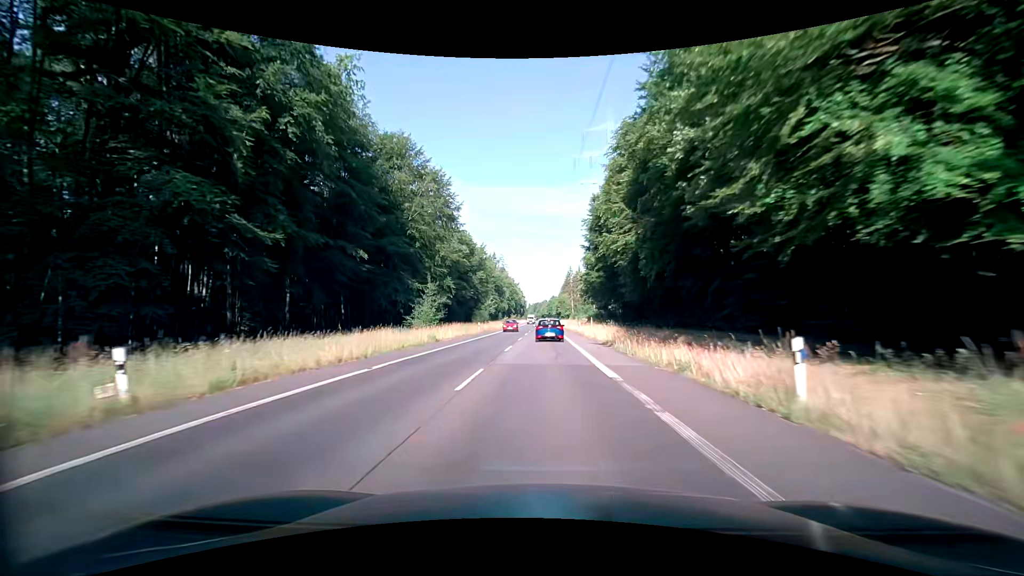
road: secondary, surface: asphalt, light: Day
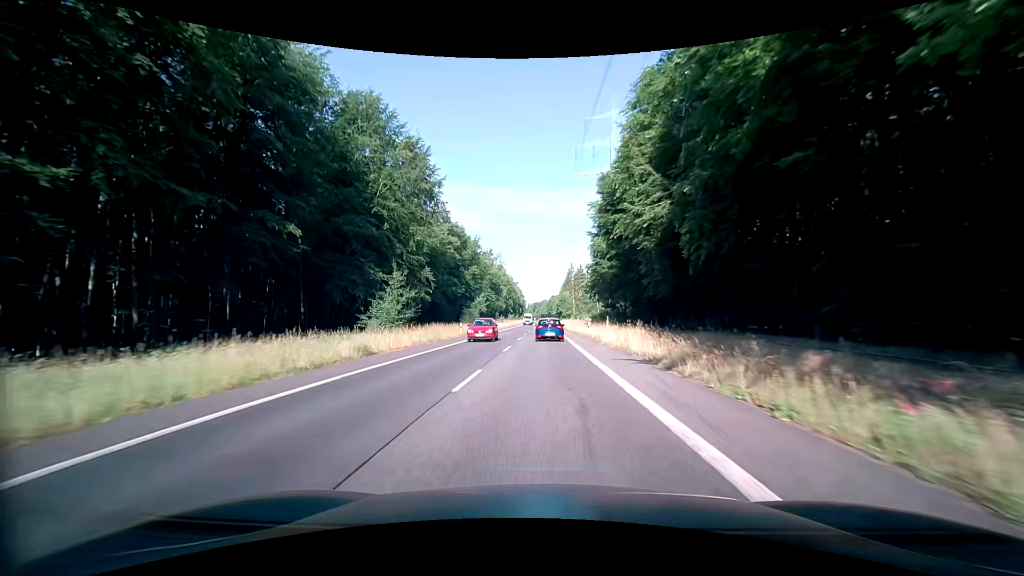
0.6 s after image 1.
(0.0, +12.6) m; 0°
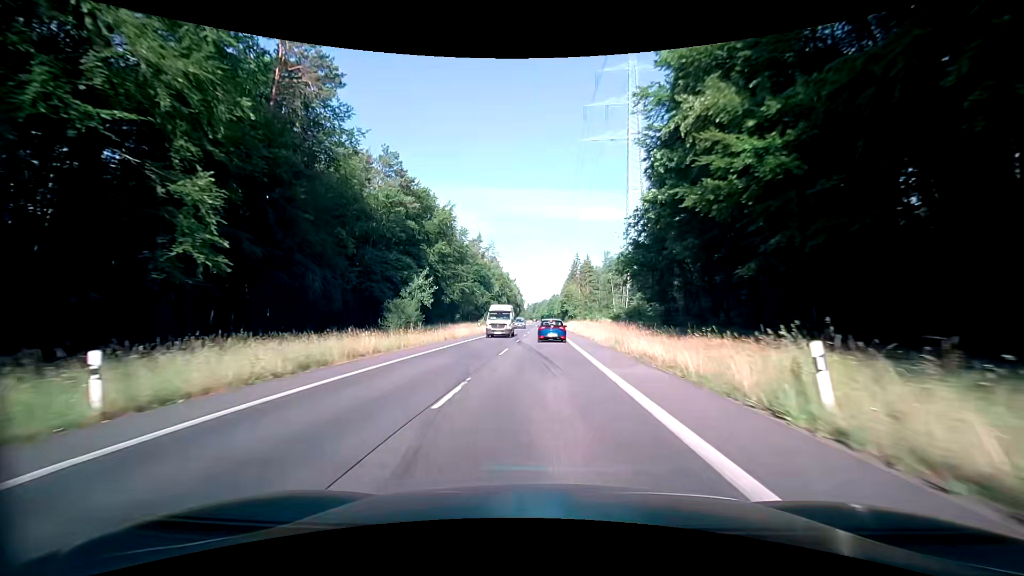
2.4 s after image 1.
(-0.1, +37.7) m; 0°
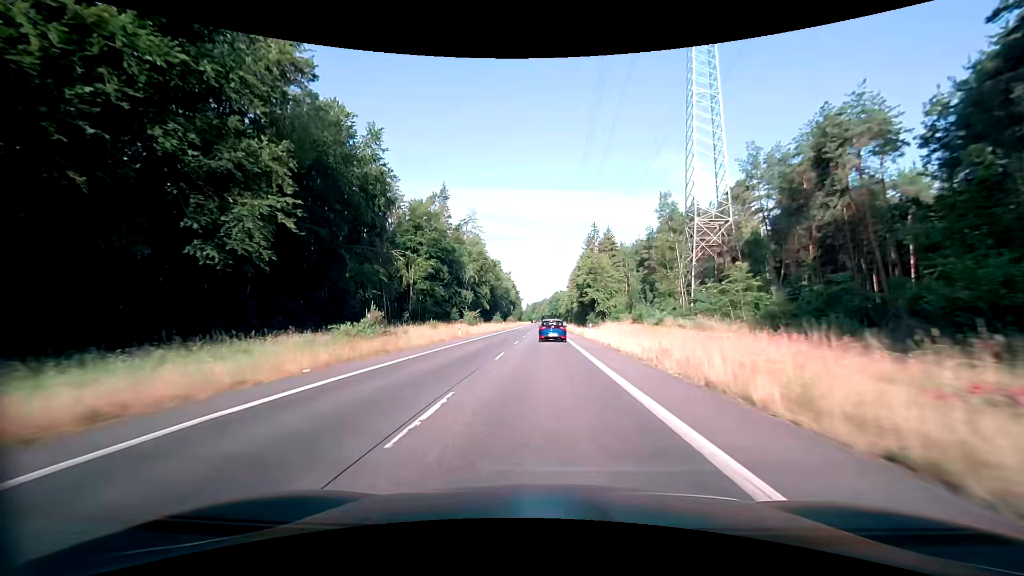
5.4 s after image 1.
(-0.1, +62.4) m; 0°
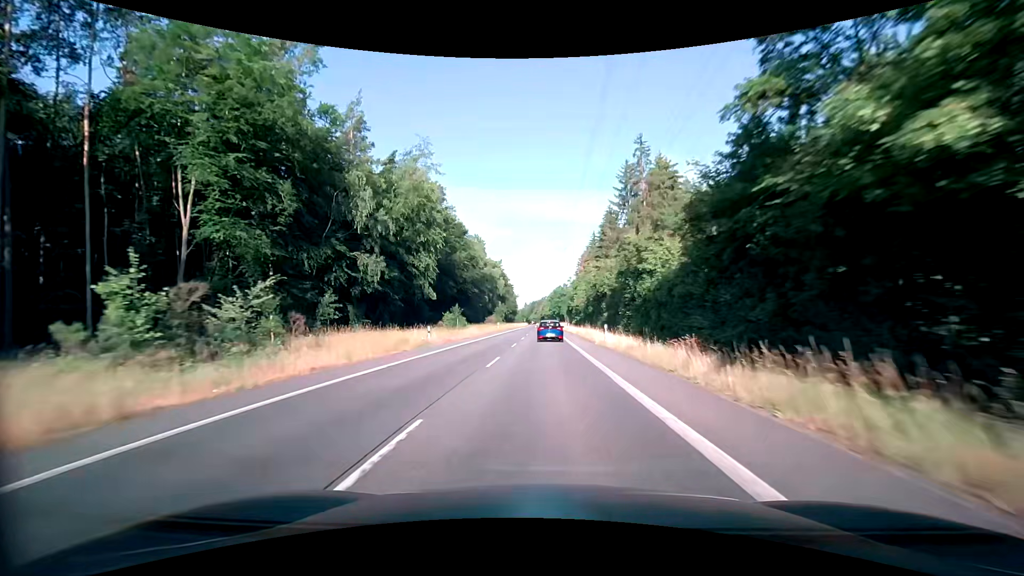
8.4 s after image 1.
(-0.1, +62.5) m; 0°
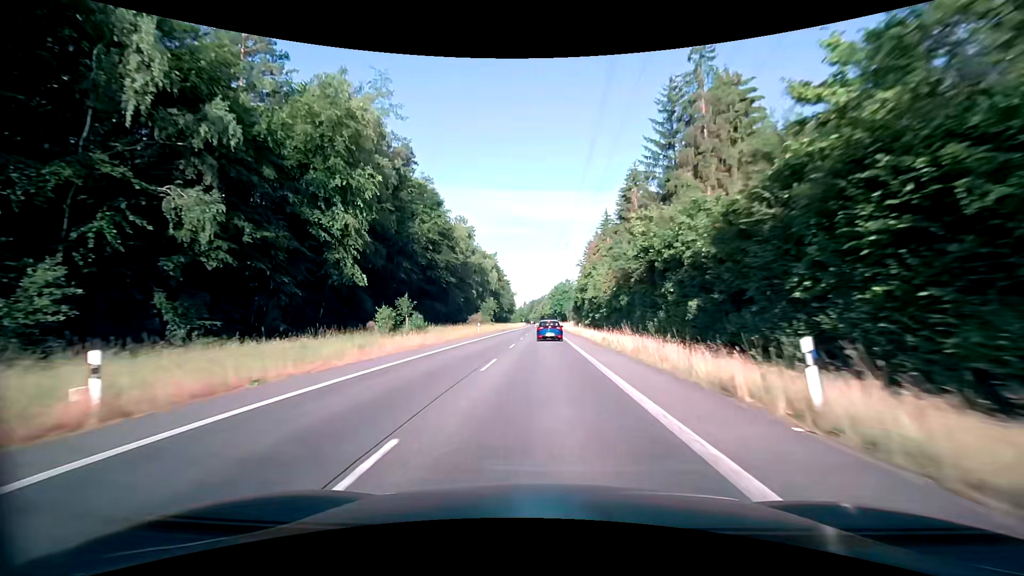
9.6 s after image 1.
(0.0, +25.4) m; 0°
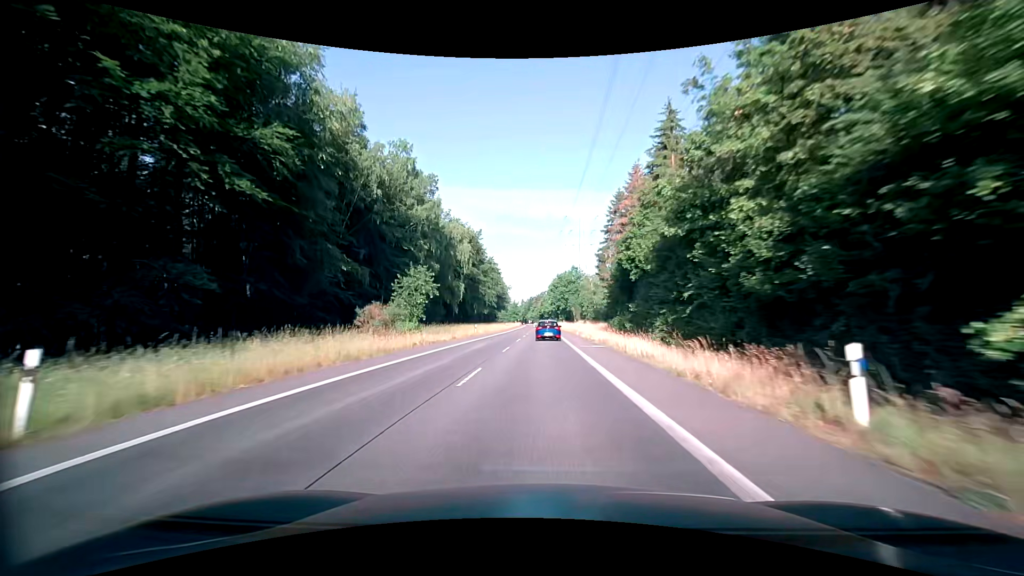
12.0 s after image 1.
(+0.1, +51.6) m; 0°
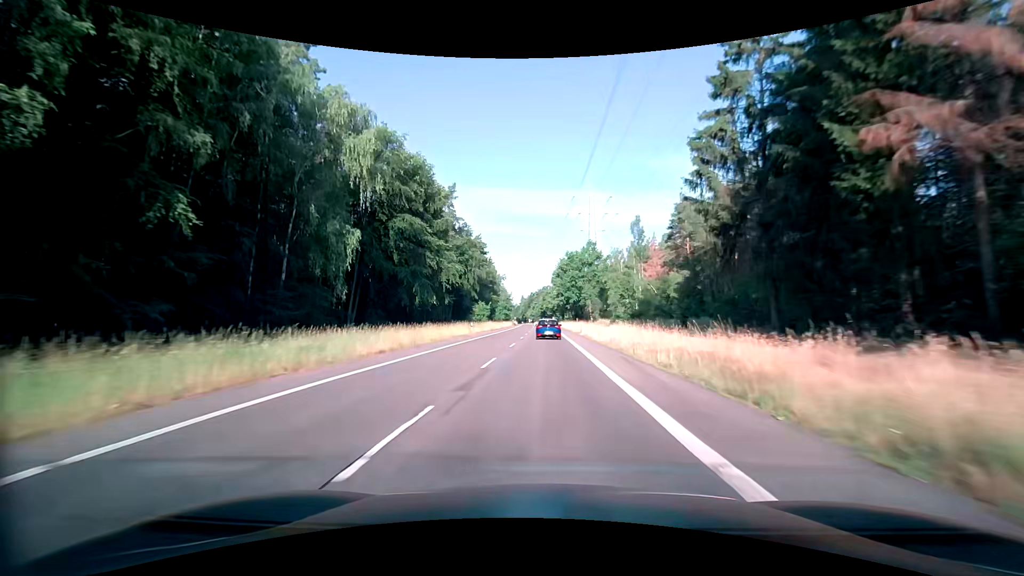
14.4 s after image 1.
(-0.1, +52.8) m; 0°
(0, +10) (0, +20) (0, +30) (0, +40) (0, +50) (0, +60) (0, +70) (0, +80) (0, +90) (0, +100) m
